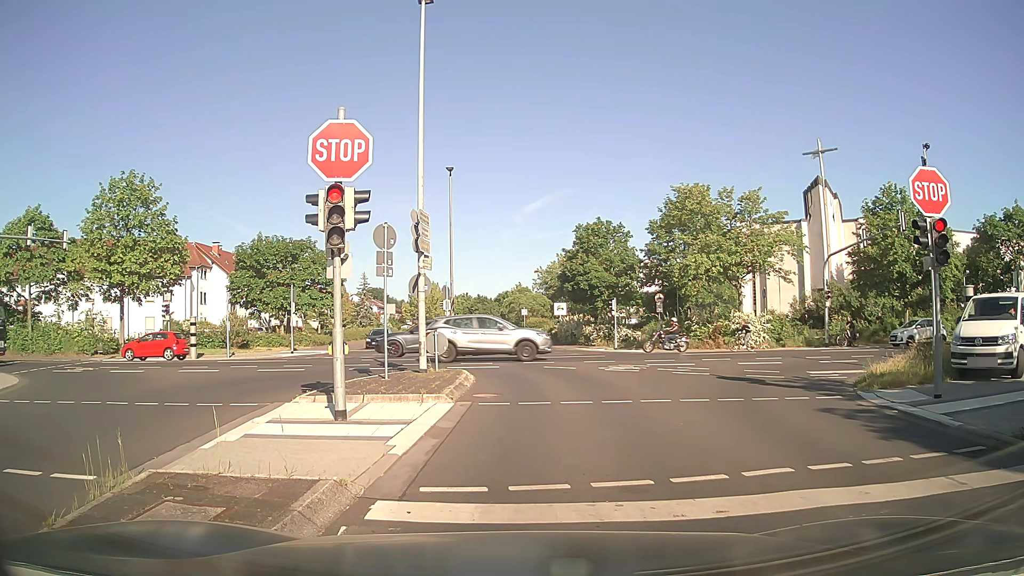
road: residential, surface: asphalt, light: Day
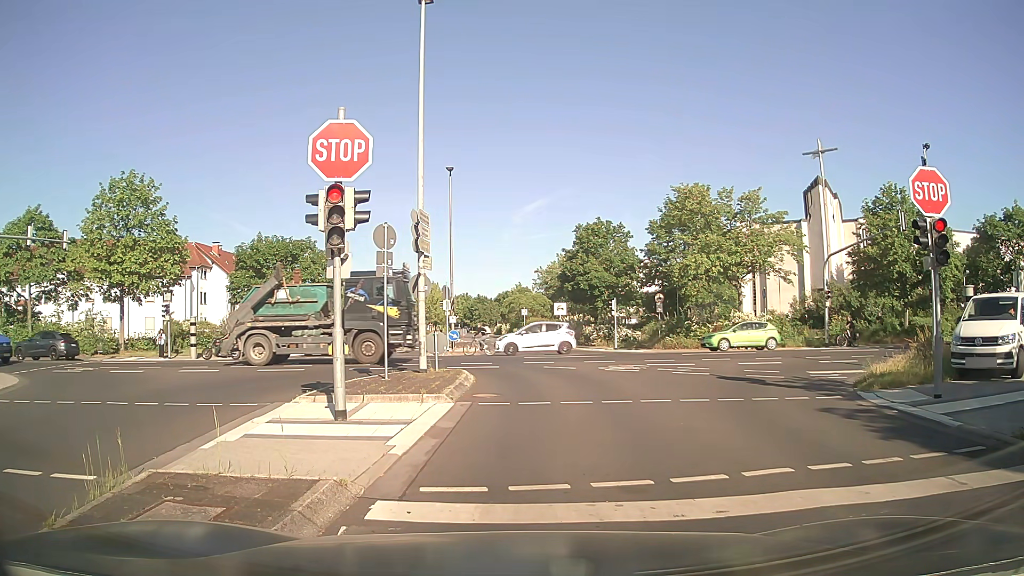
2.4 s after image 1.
(0.0, 0.0) m; 0°
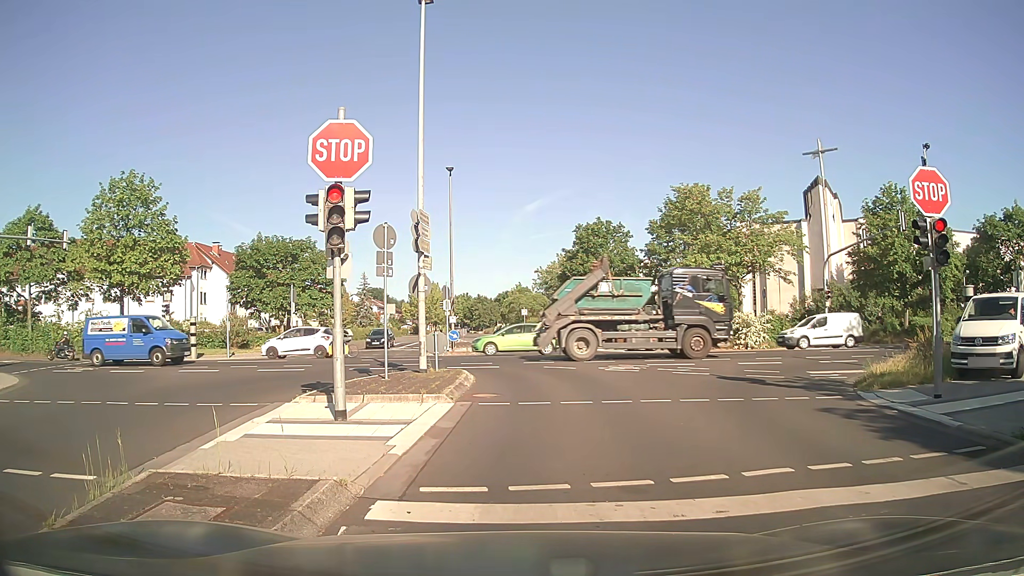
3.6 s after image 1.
(0.0, 0.0) m; 0°
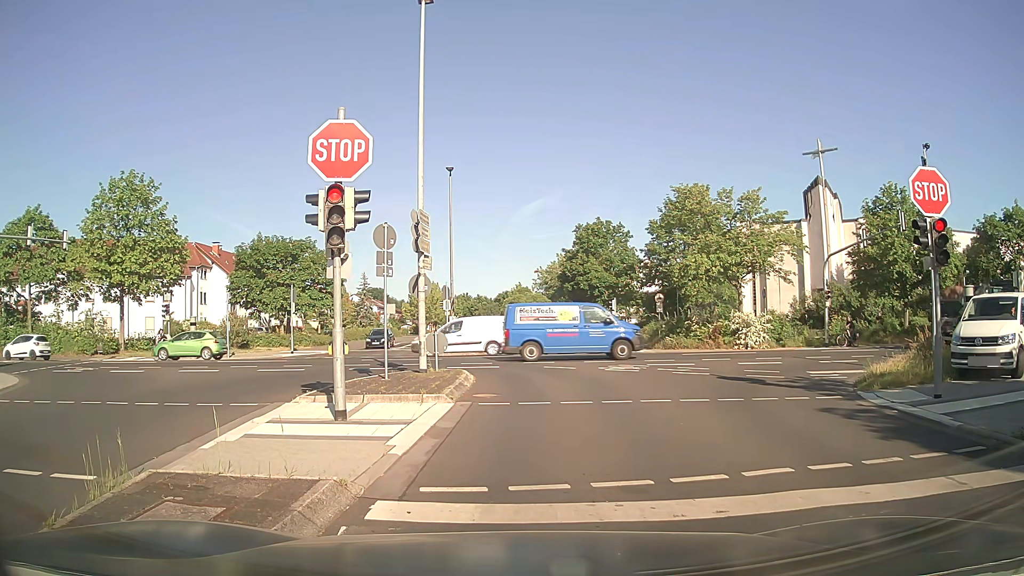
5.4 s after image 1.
(0.0, 0.0) m; 0°
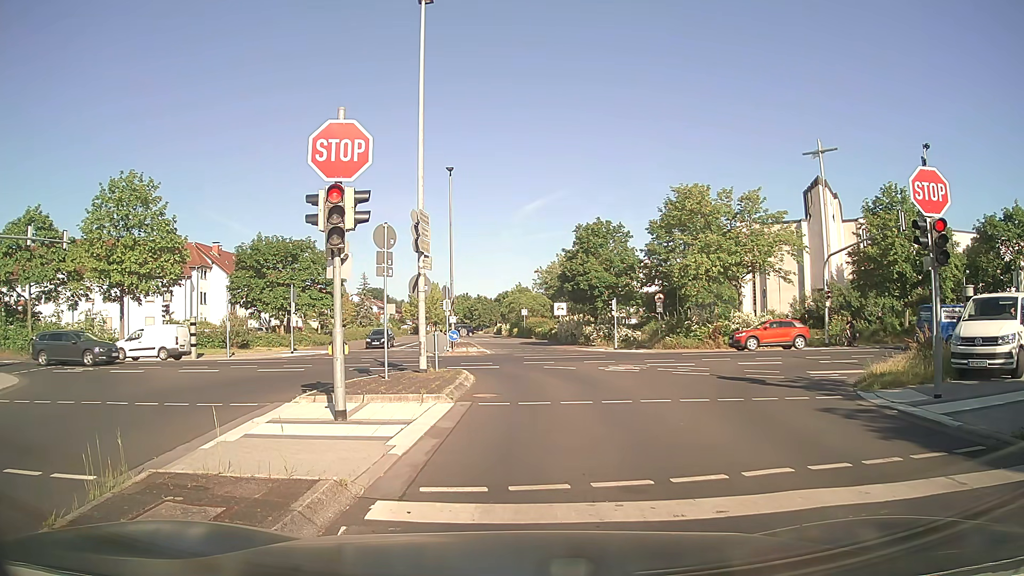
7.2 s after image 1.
(0.0, 0.0) m; 0°
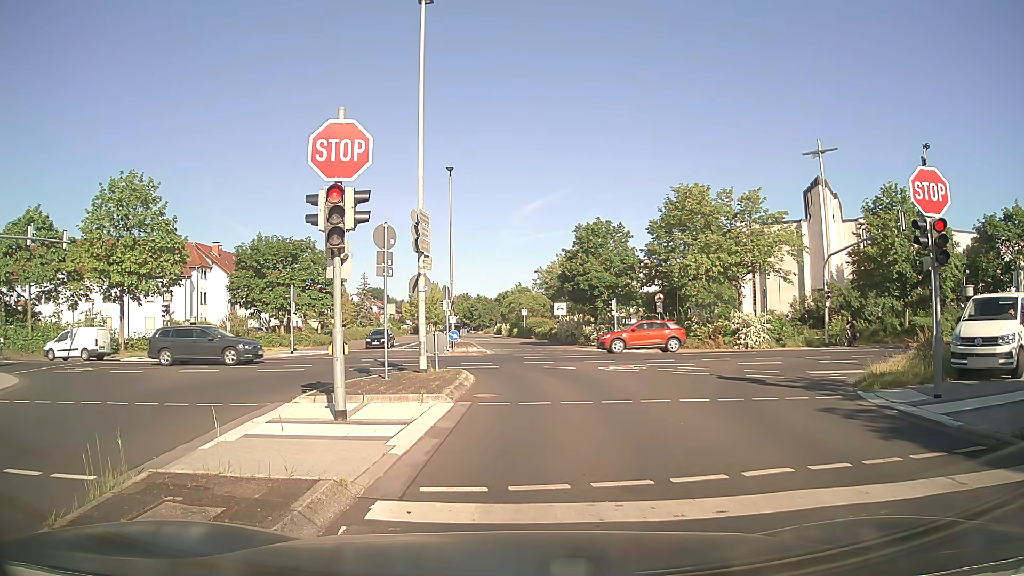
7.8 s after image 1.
(0.0, 0.0) m; 0°
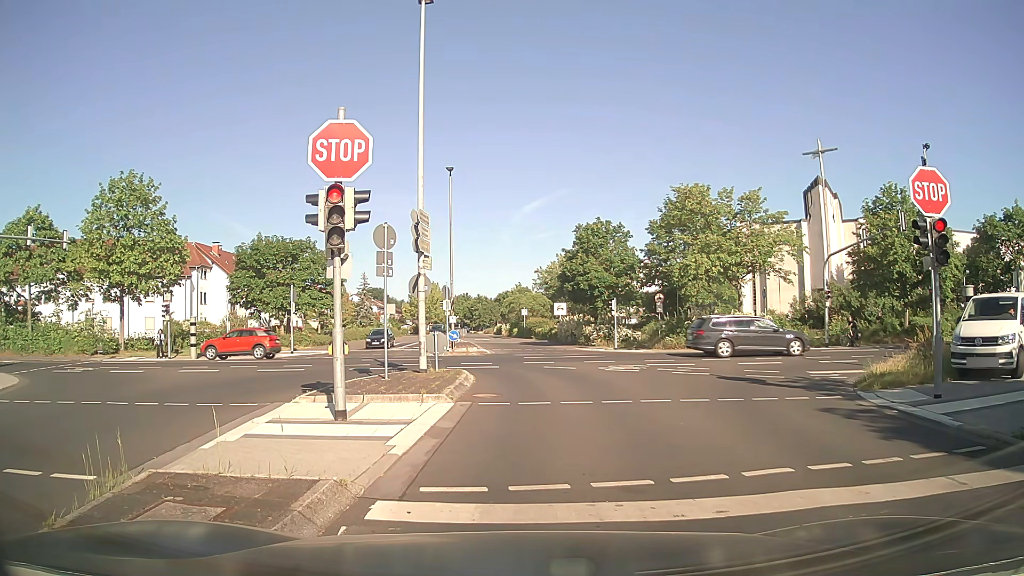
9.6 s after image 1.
(0.0, 0.0) m; 0°
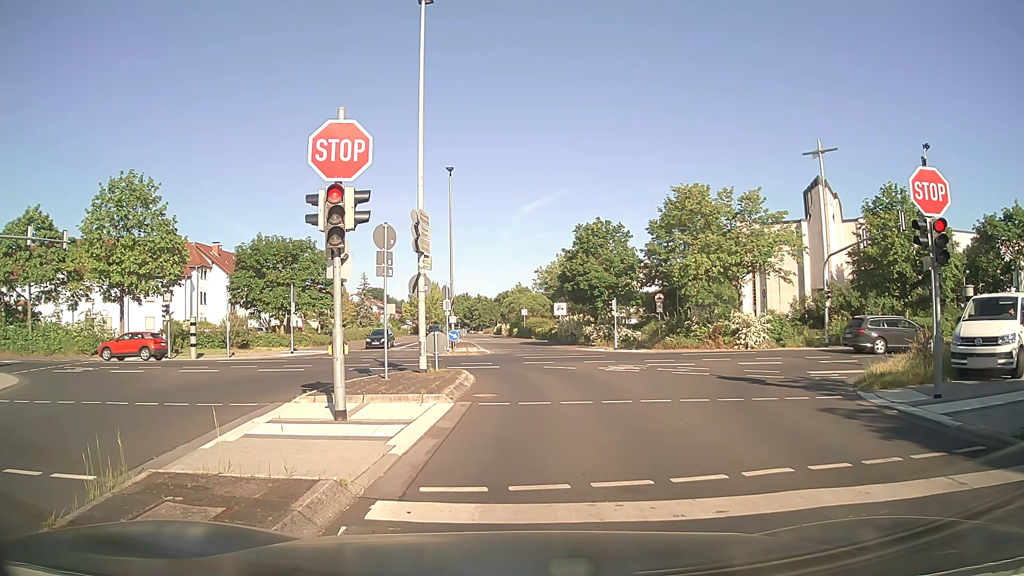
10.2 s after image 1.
(0.0, 0.0) m; 0°
(0, +10) (0, +20) (-5, +28) (-14, +32) (-24, +33) (-34, +33) (-44, +32) (-54, +32) (-64, +31) (-74, +30) m
